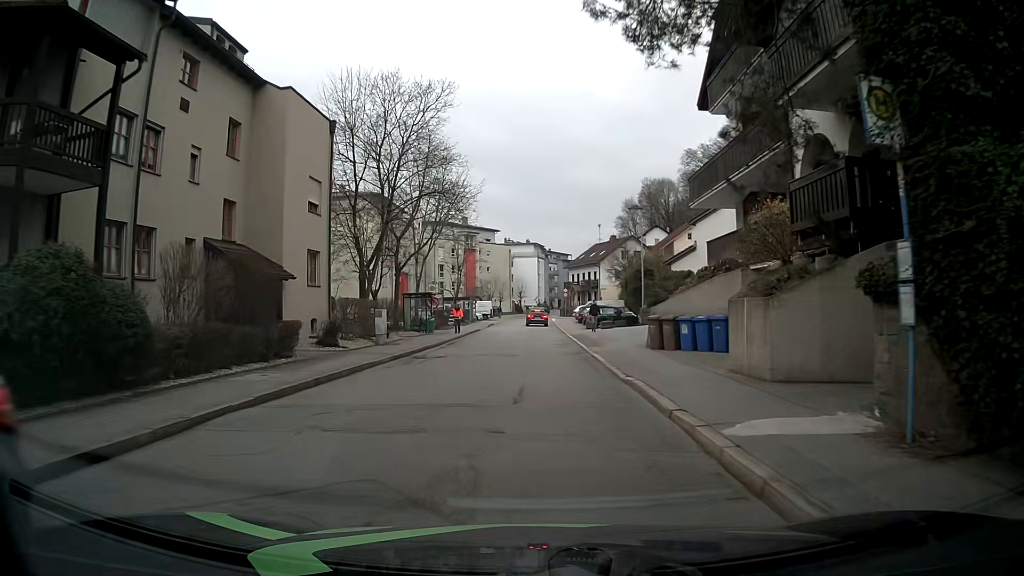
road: residential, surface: asphalt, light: Day
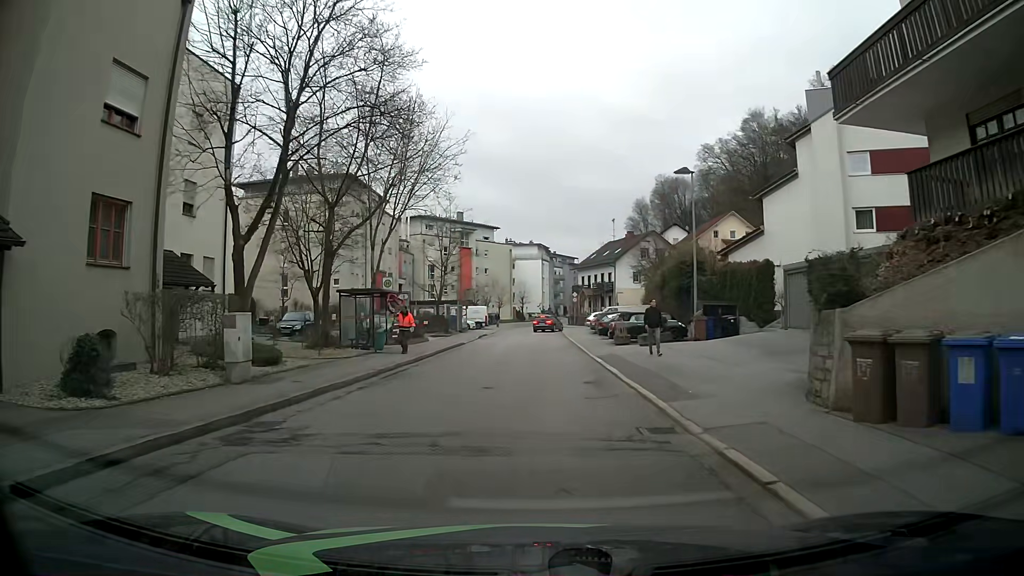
(+0.2, +13.9) m; 0°
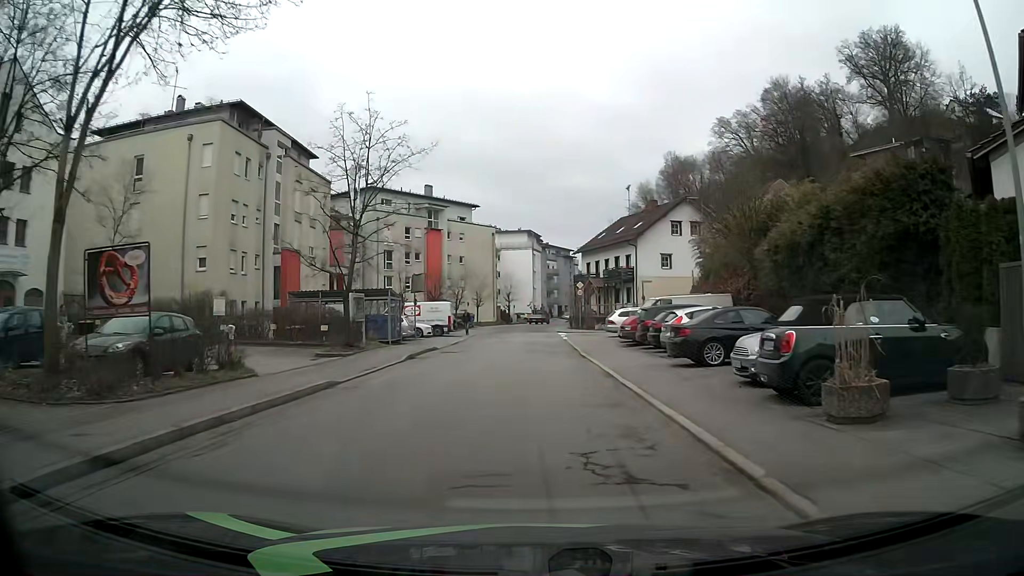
(+0.4, +23.1) m; +1°
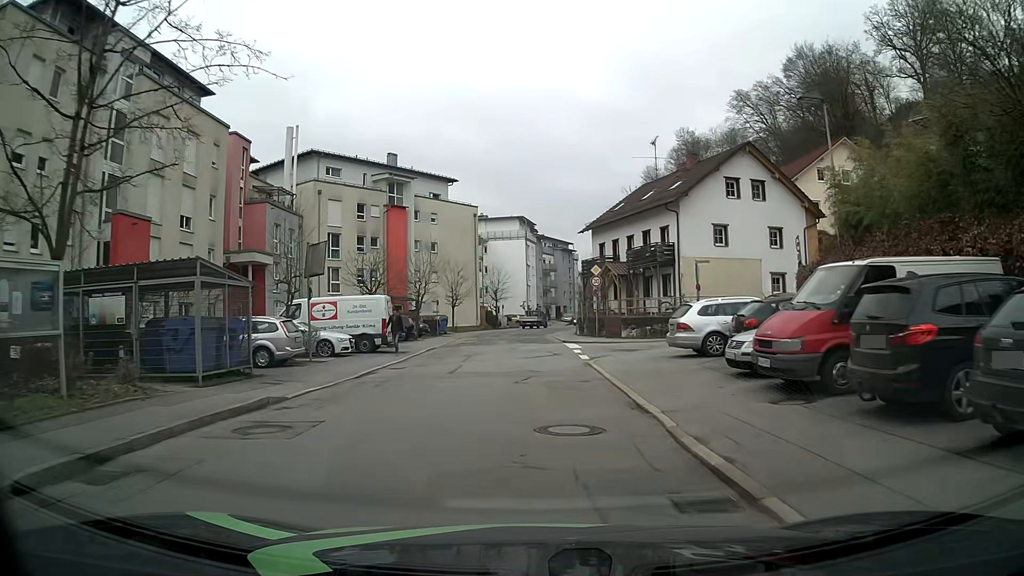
(+0.2, +18.5) m; +1°
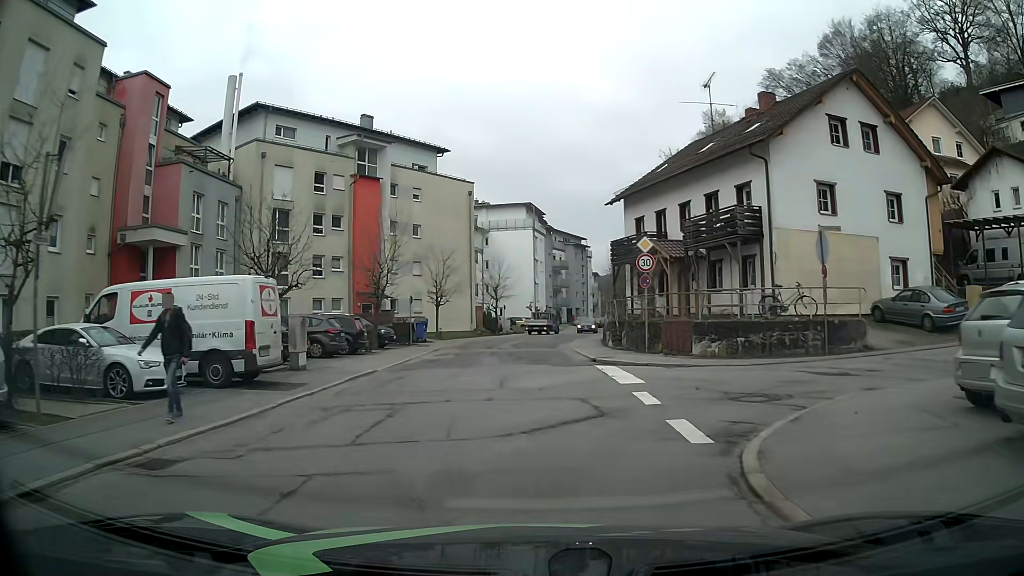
(-0.1, +13.8) m; -2°
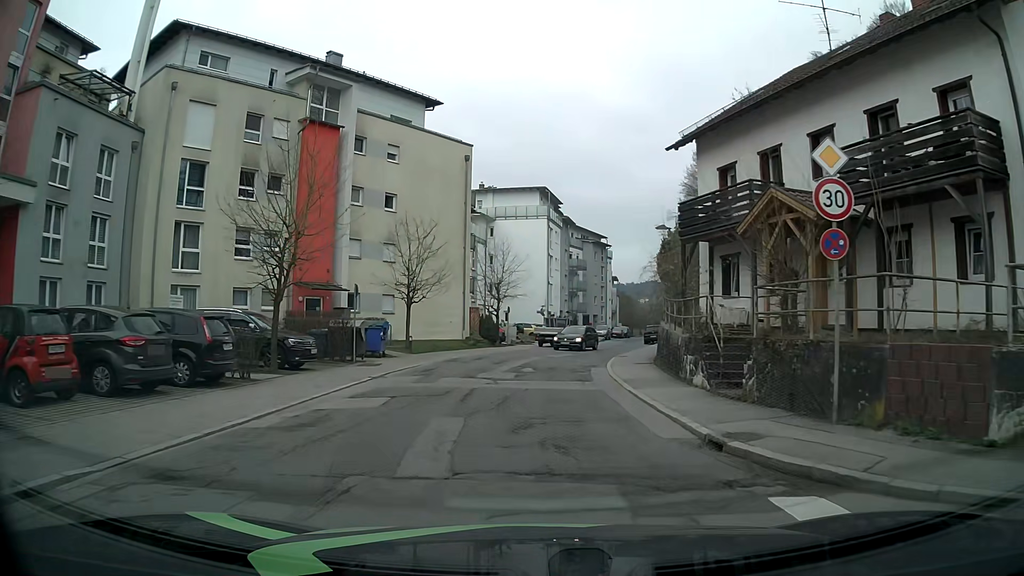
(+0.1, +13.7) m; 0°
(0, +10) (+1, +20) (+2, +30) (+4, +40) (+6, +49) (+7, +59) (+10, +69) (+12, +79) (+15, +88) (+17, +98) m
